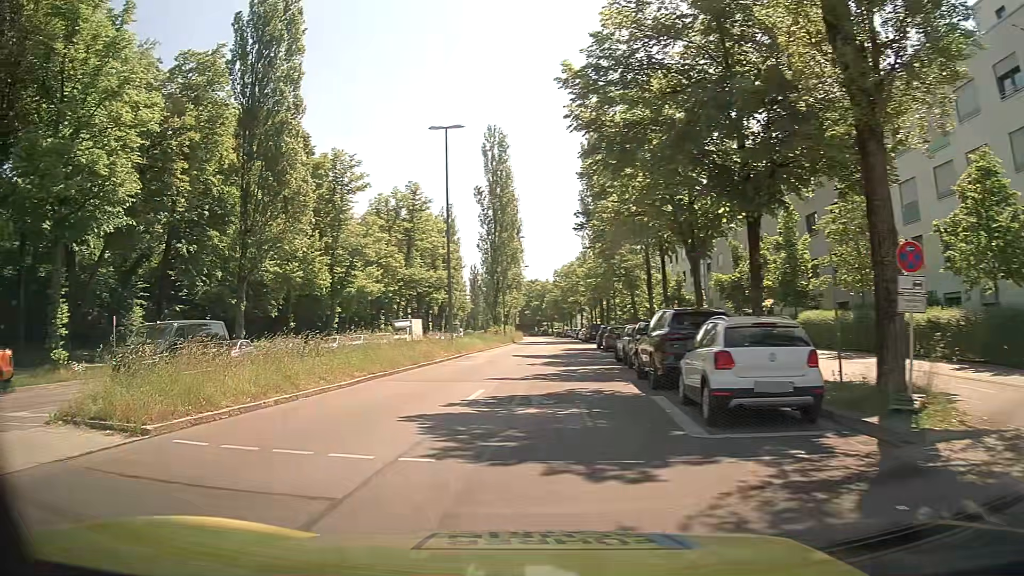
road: secondary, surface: asphalt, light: Day
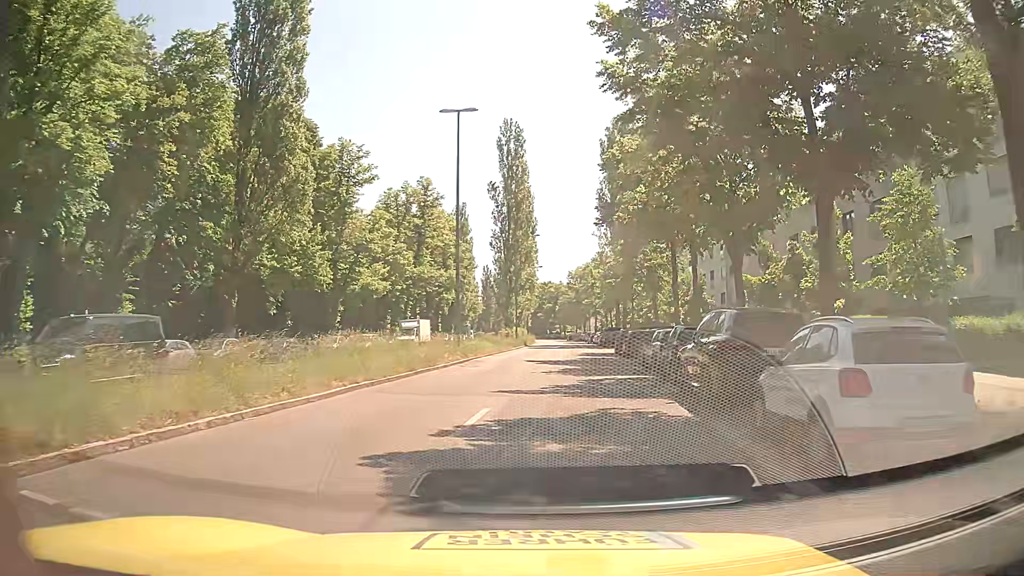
(-0.2, +3.4) m; -1°
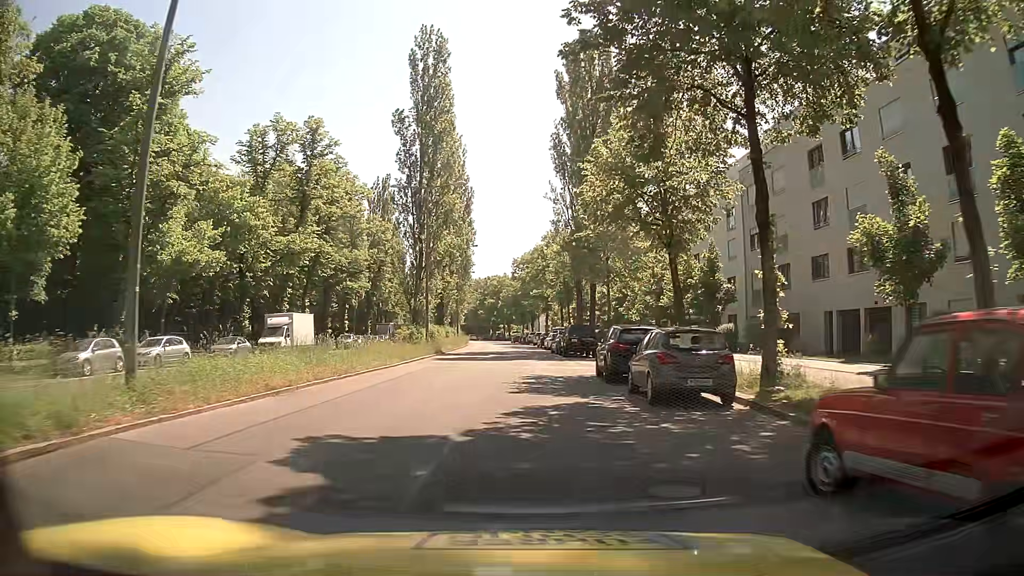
(+1.3, +24.0) m; +4°
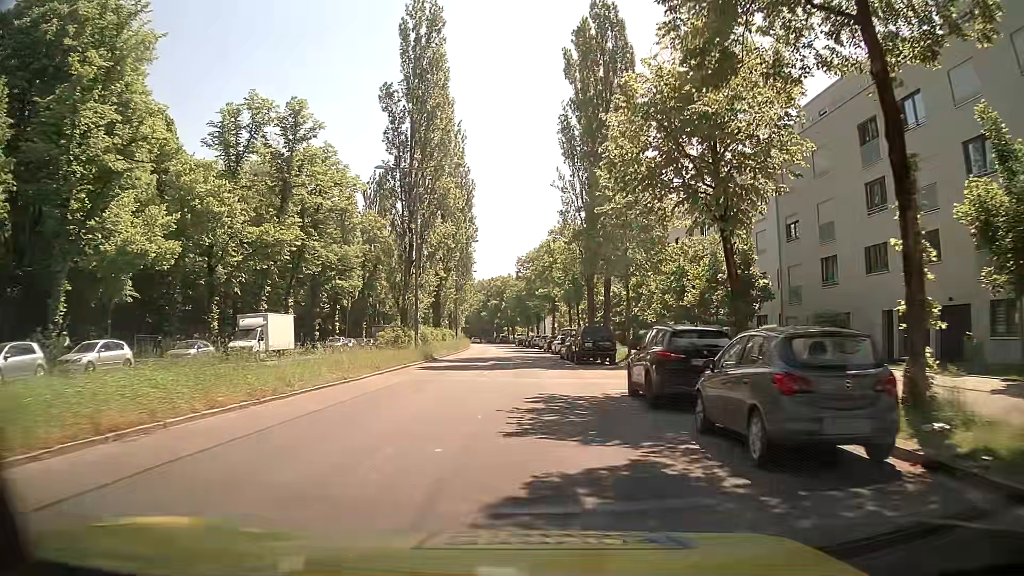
(-0.1, +6.1) m; -1°
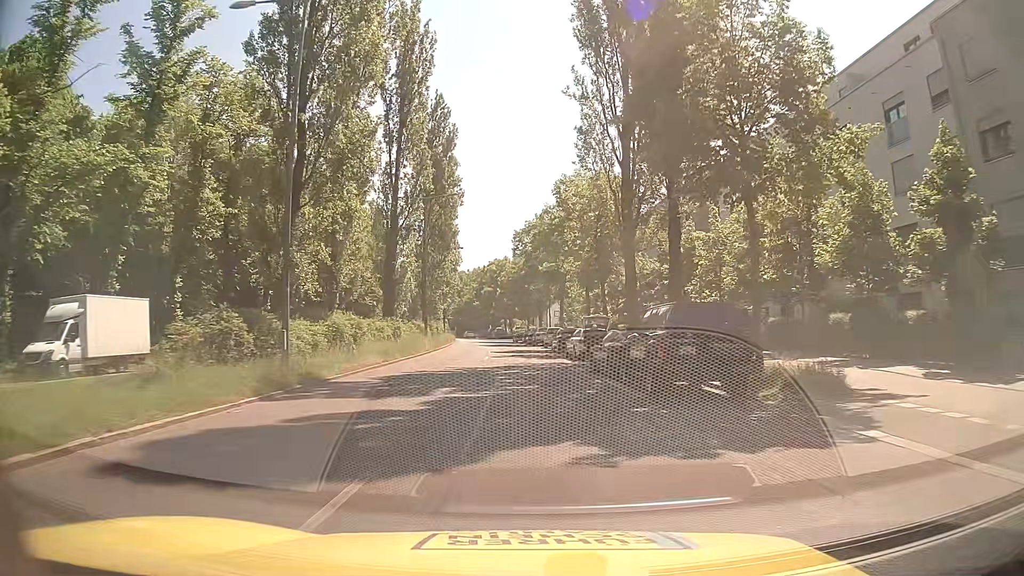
(+0.1, +20.4) m; +1°
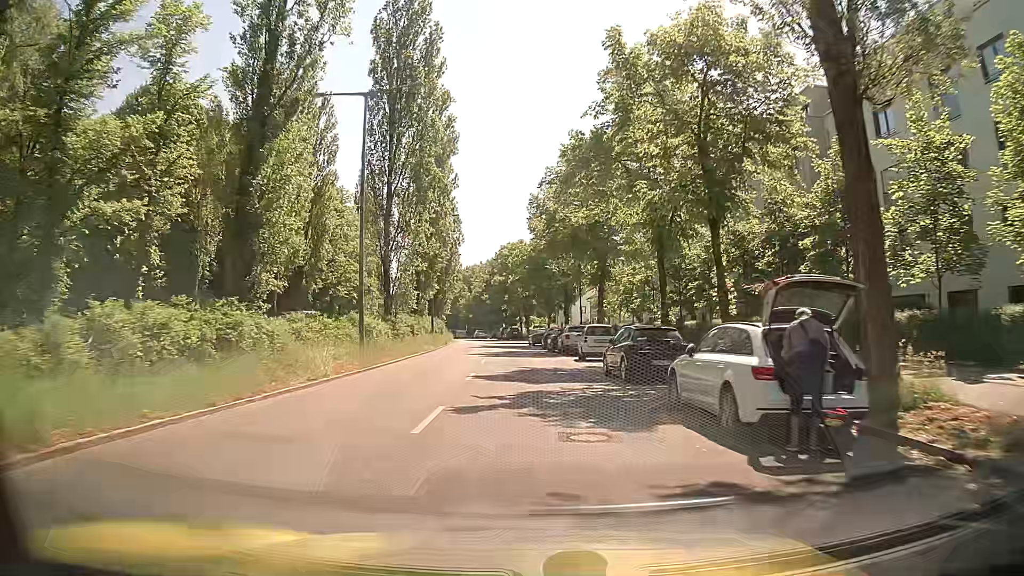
(-0.2, +21.9) m; -2°
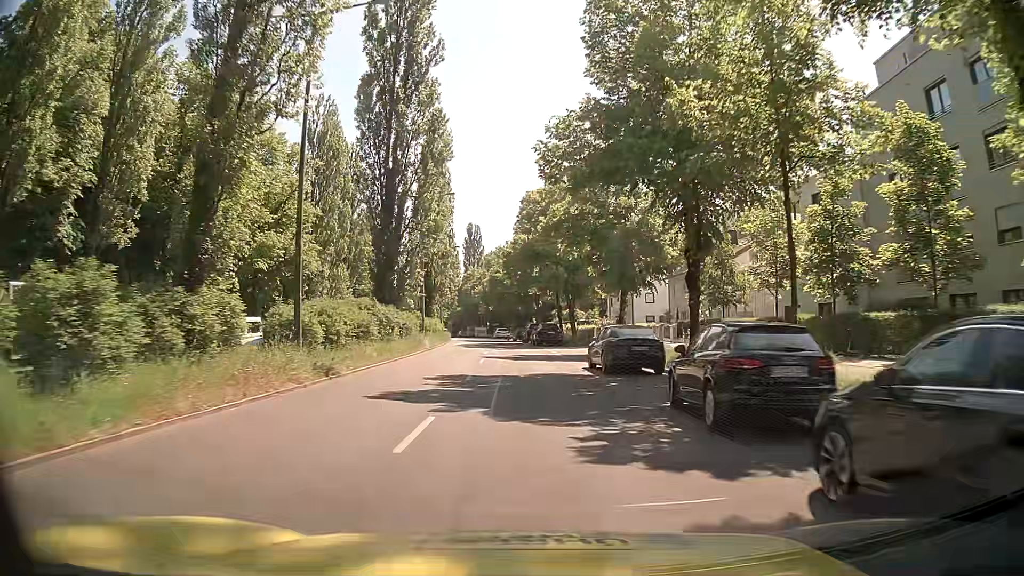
(-0.7, +37.7) m; -2°
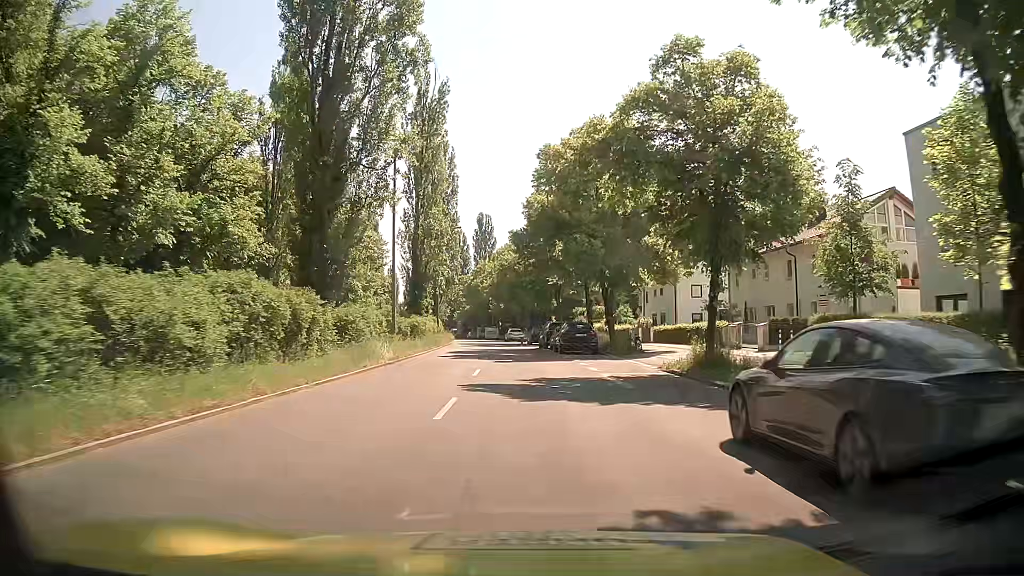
(-0.1, +15.2) m; -1°
(0, +10) (0, +20) (0, +30) (-1, +40) (-2, +50) (-2, +60) (-3, +70) (-4, +80) (-6, +90) (-7, +100) m
